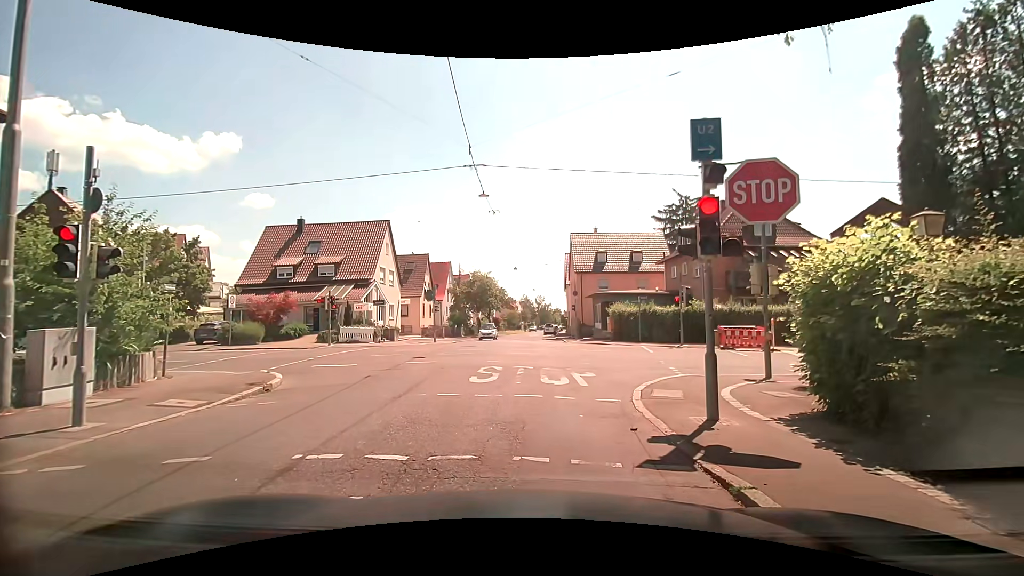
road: tertiary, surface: asphalt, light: Day
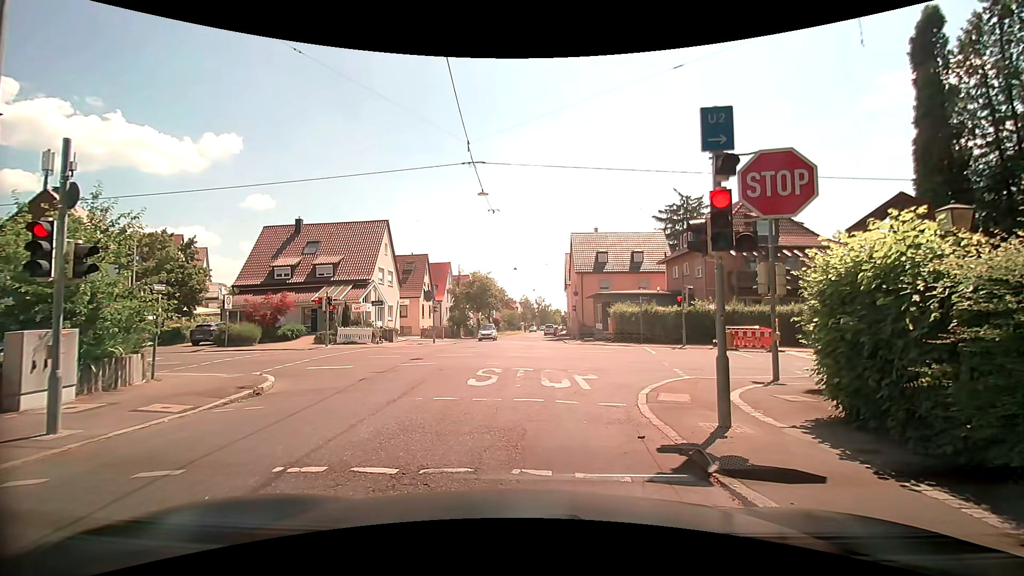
(0.0, +0.4) m; 0°
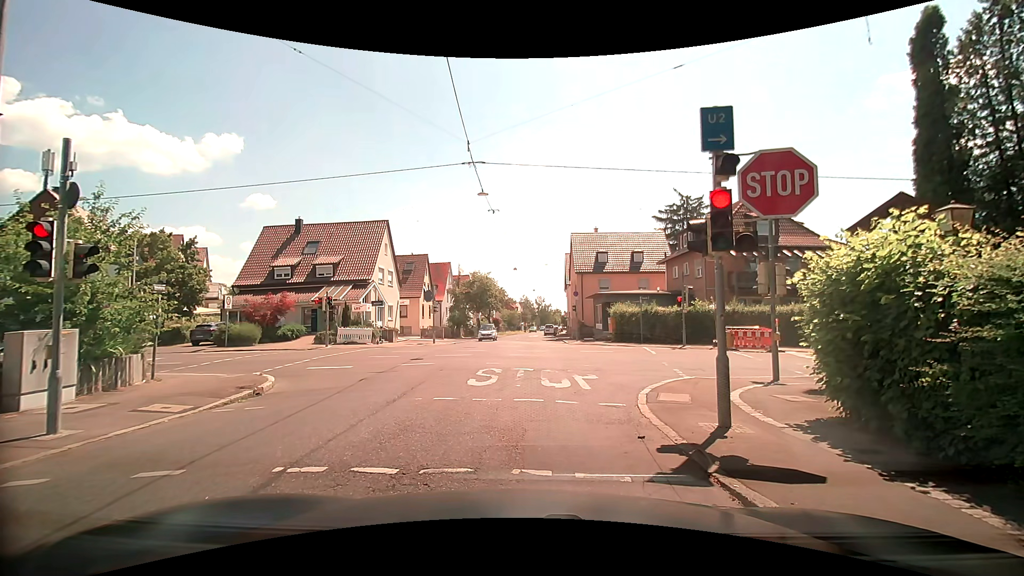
(0.0, 0.0) m; 0°
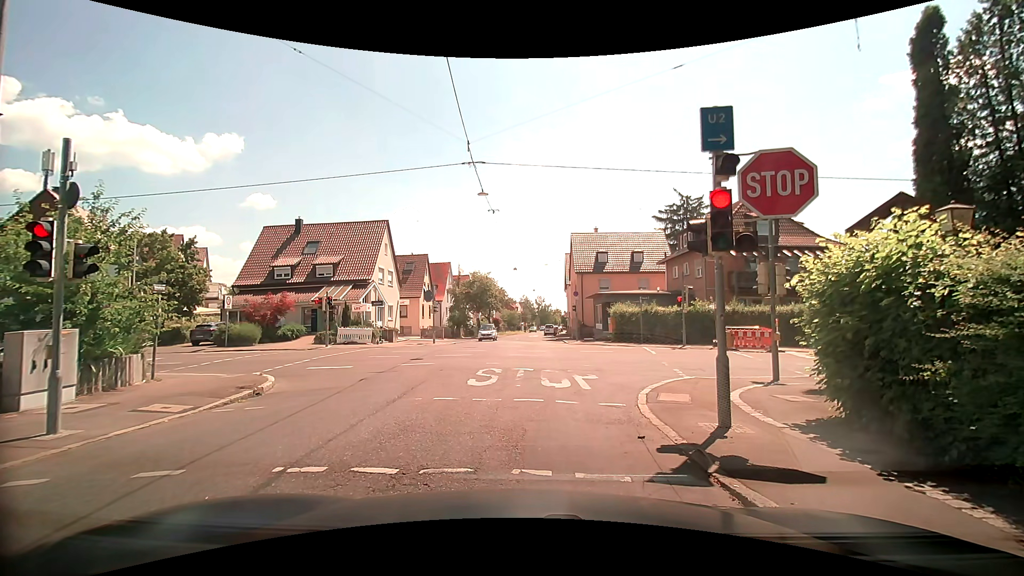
(0.0, 0.0) m; 0°
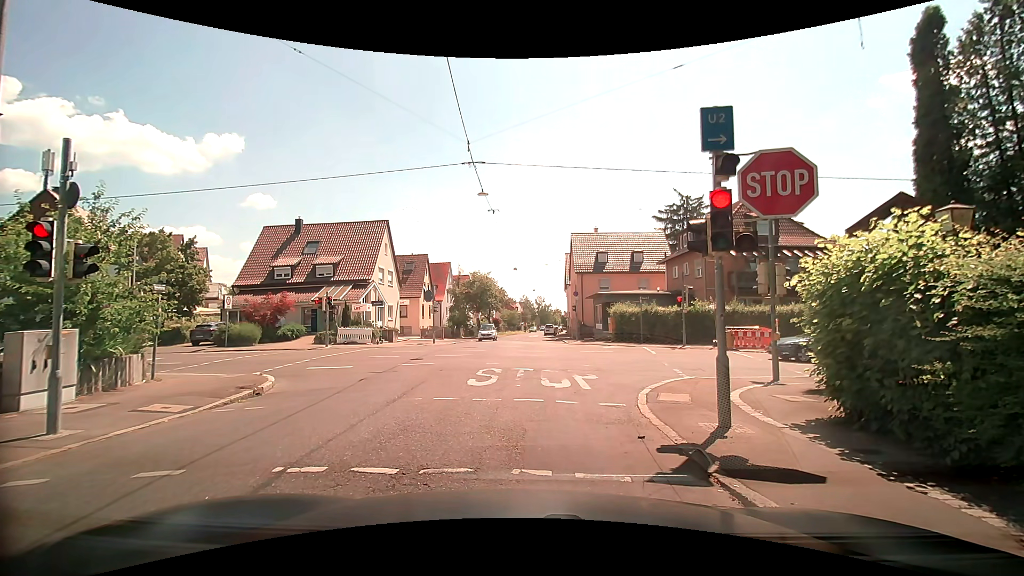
(0.0, 0.0) m; 0°
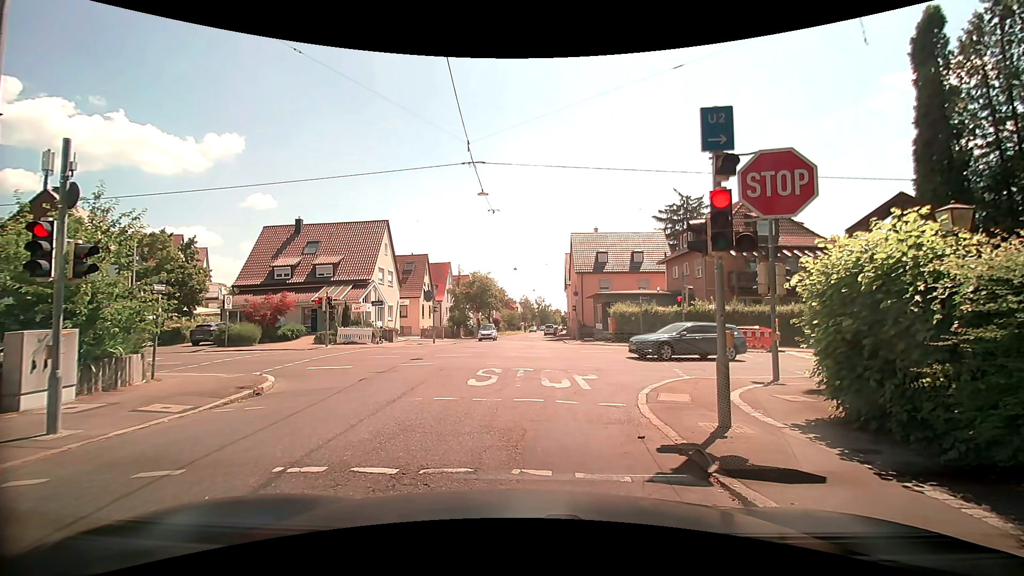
(0.0, 0.0) m; 0°
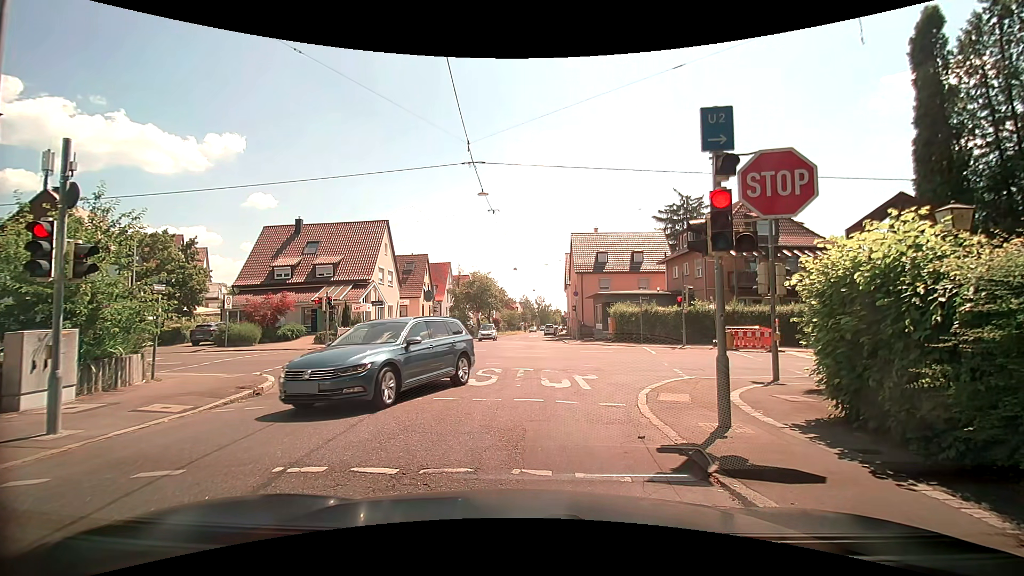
(0.0, 0.0) m; 0°
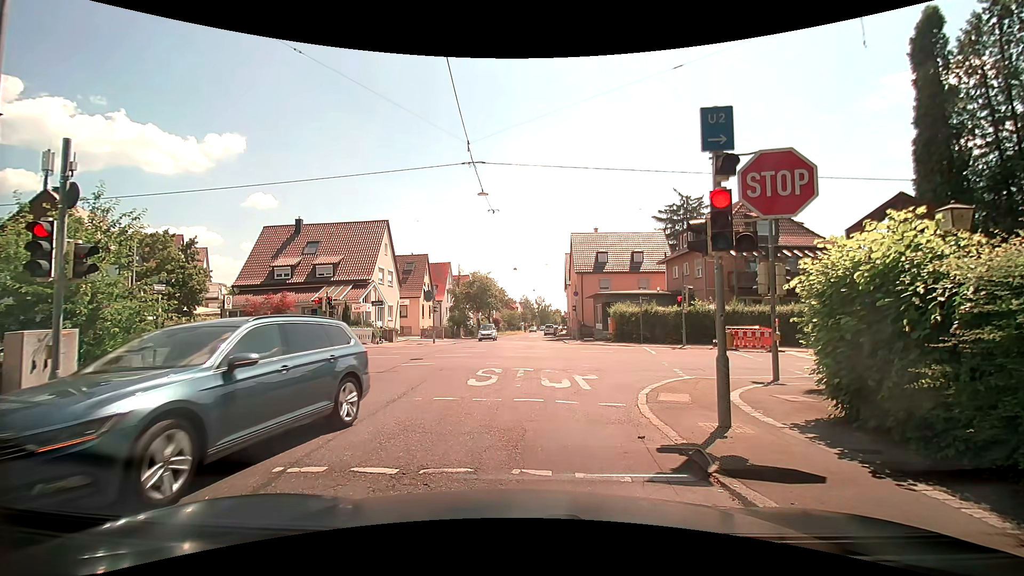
(0.0, 0.0) m; 0°
